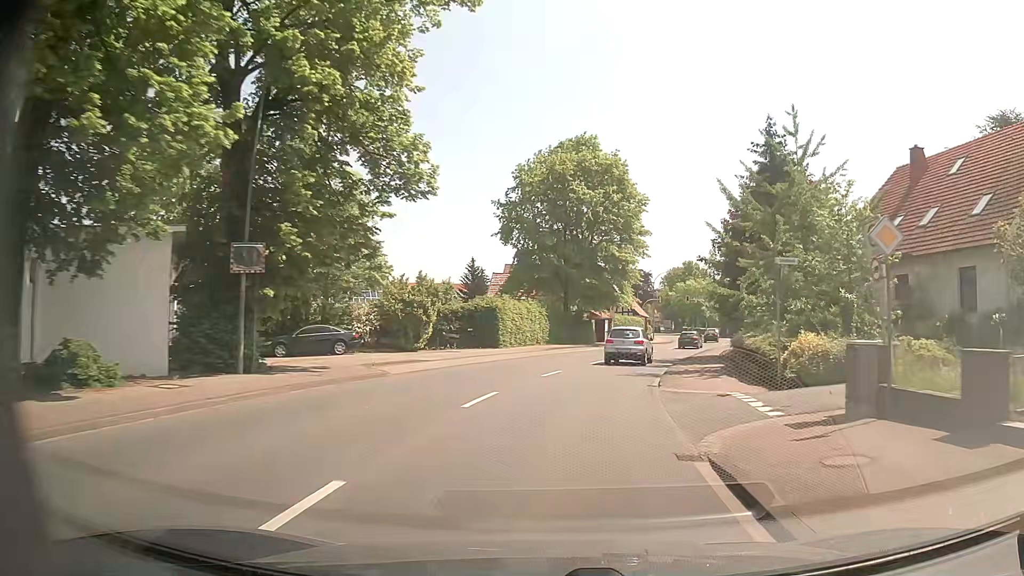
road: primary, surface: asphalt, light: Day
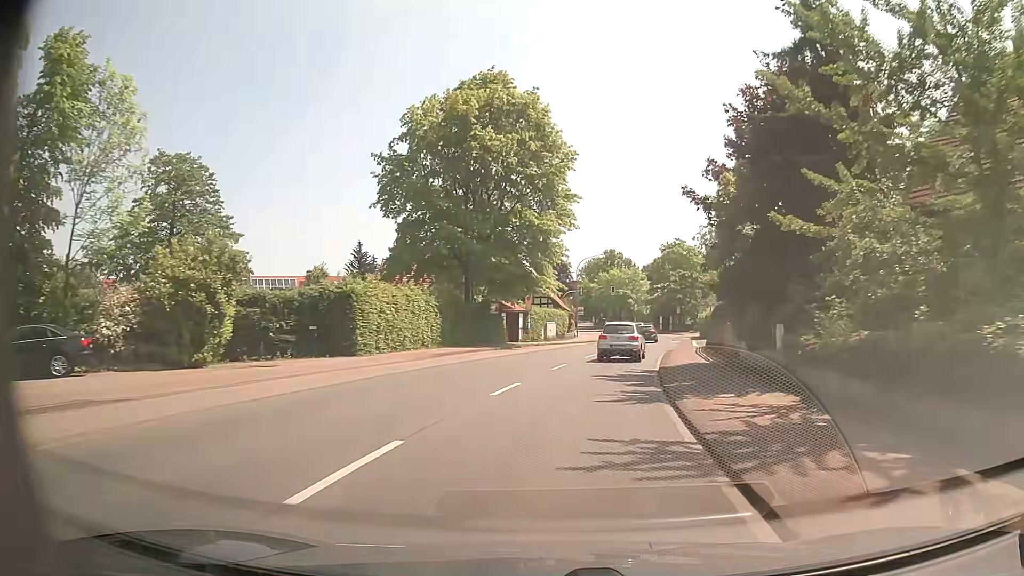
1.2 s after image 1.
(+1.0, +15.7) m; +8°
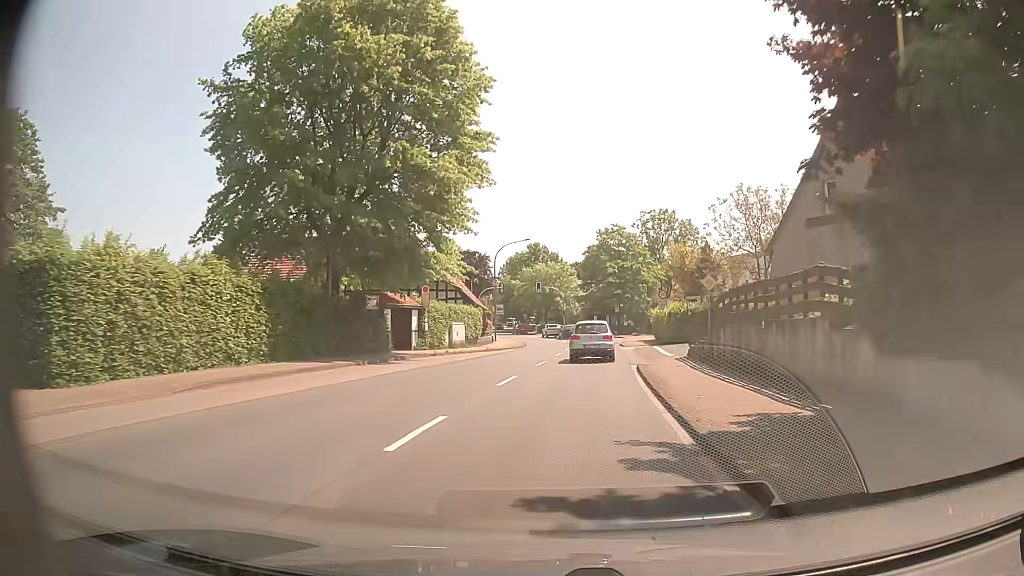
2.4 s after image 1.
(+0.9, +15.3) m; +8°
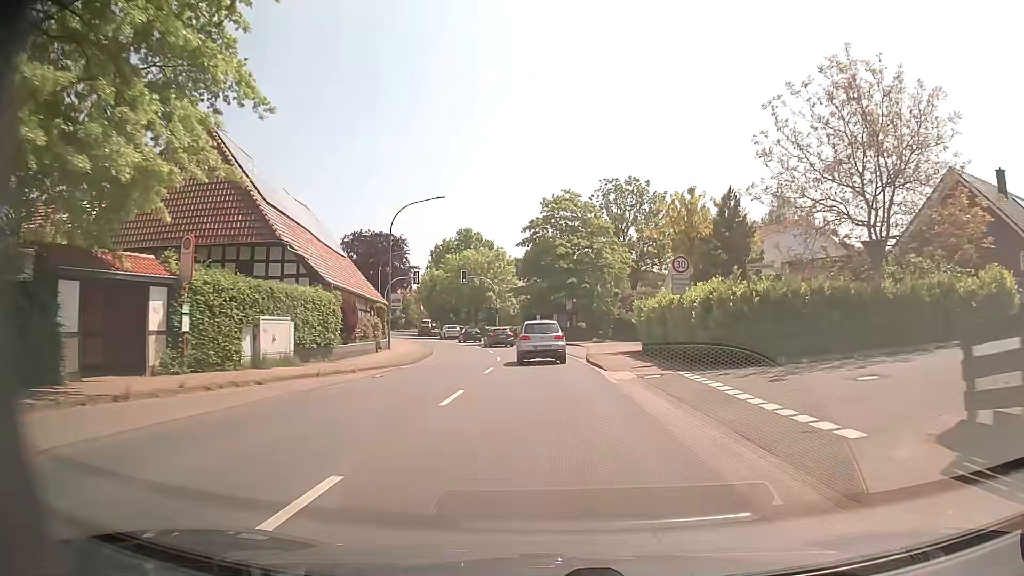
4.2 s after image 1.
(+0.7, +22.3) m; +4°
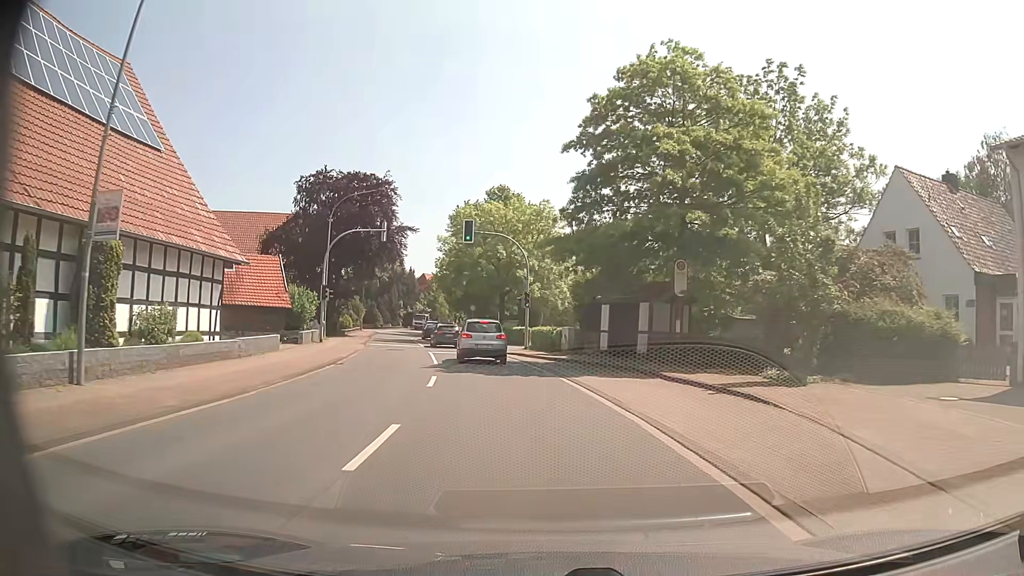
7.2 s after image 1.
(-0.6, +33.1) m; -5°
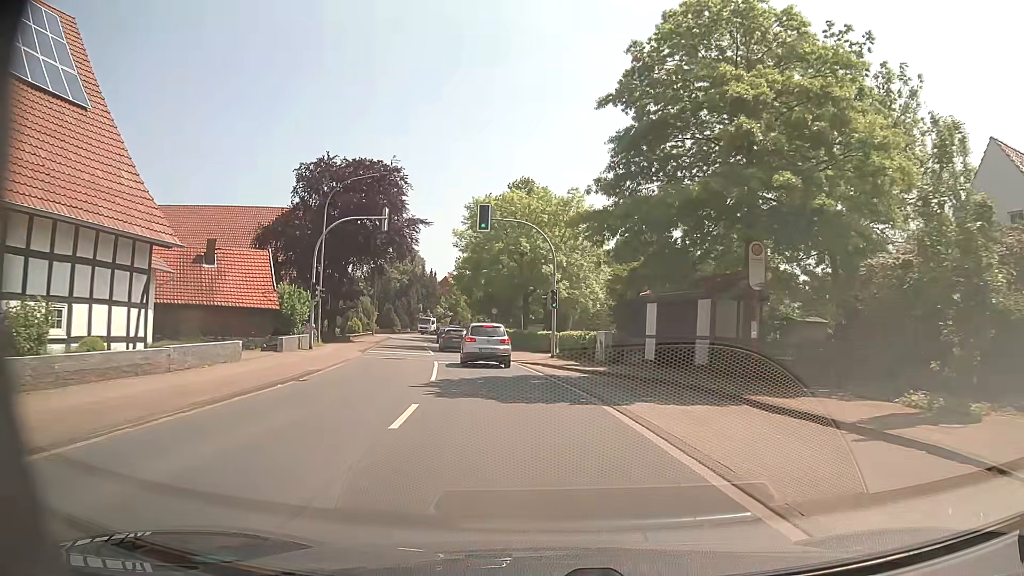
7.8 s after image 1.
(-0.1, +6.1) m; -2°
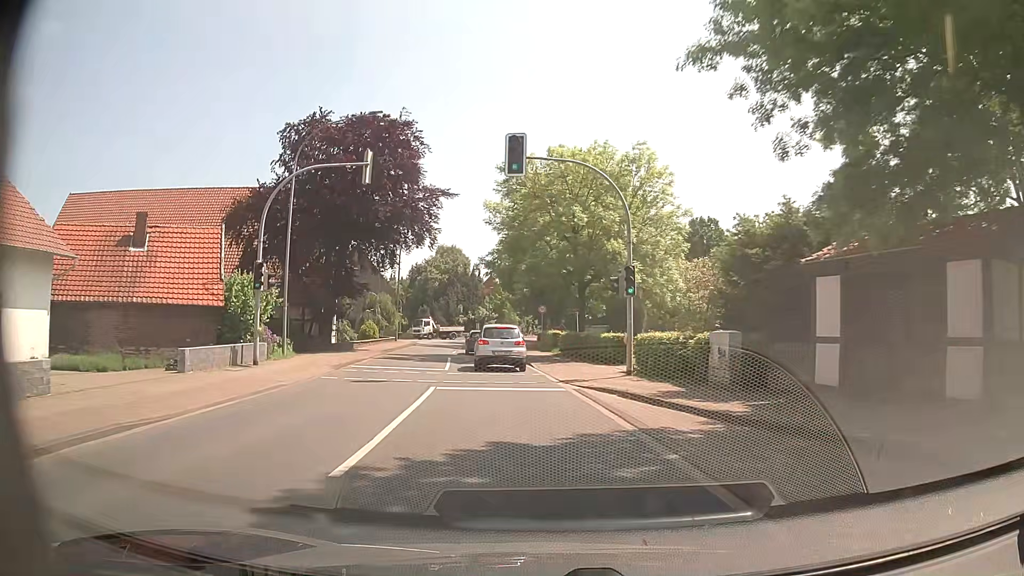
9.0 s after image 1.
(-0.5, +12.1) m; -4°
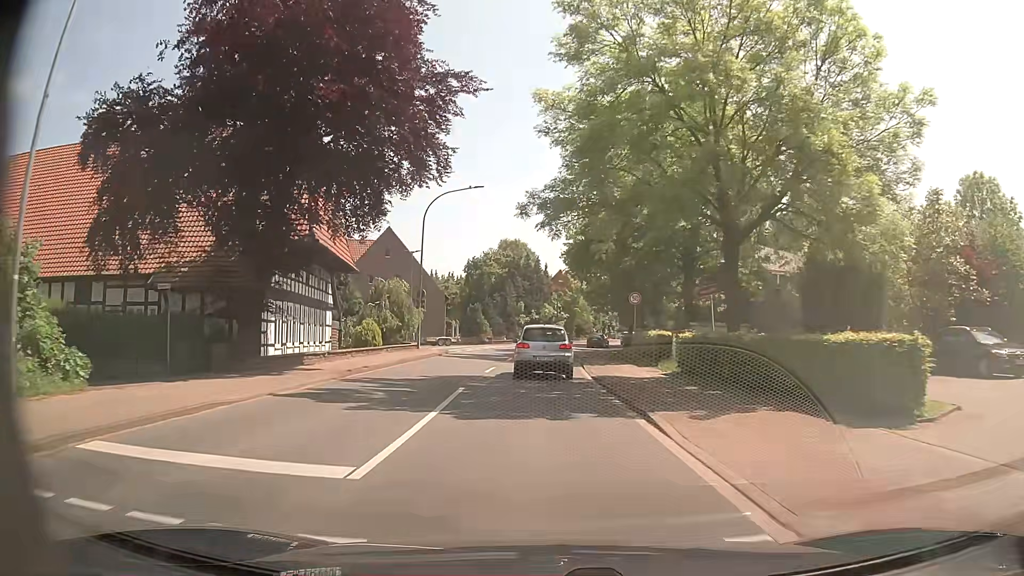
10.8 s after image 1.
(-1.0, +18.3) m; -6°
(0, +10) (-1, +20) (-1, +30) (0, +40) (+1, +50) (+2, +60) (+4, +70) (+7, +79) (+10, +89) (+13, +98) m
